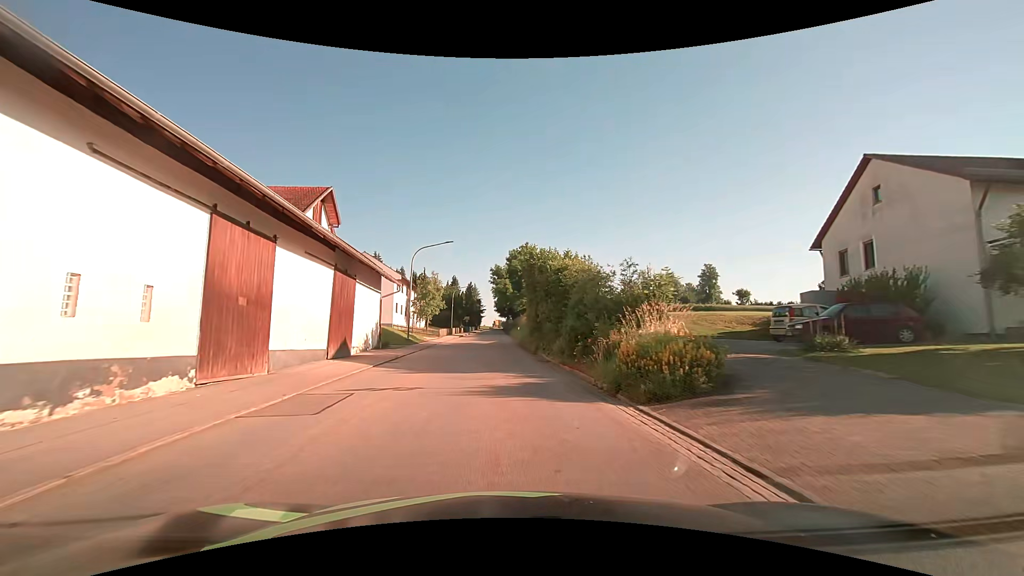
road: tertiary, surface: asphalt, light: Day
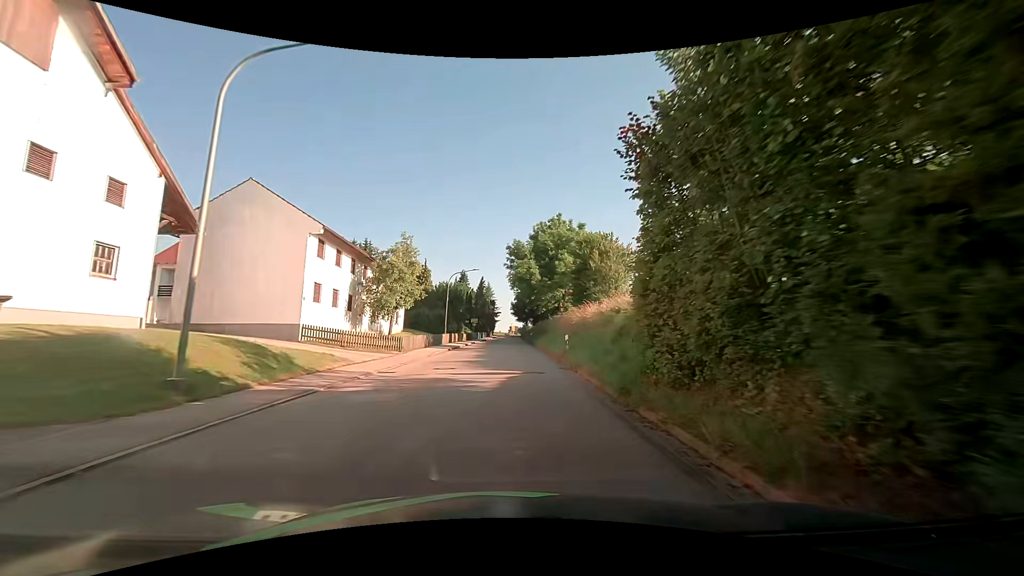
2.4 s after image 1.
(-0.8, +27.6) m; -2°
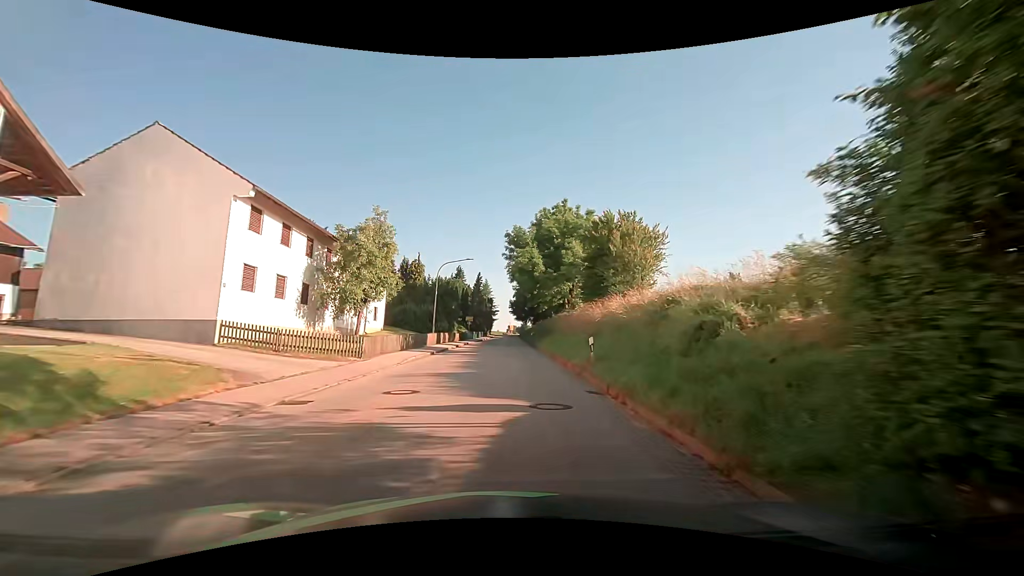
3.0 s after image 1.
(0.0, +7.0) m; +1°
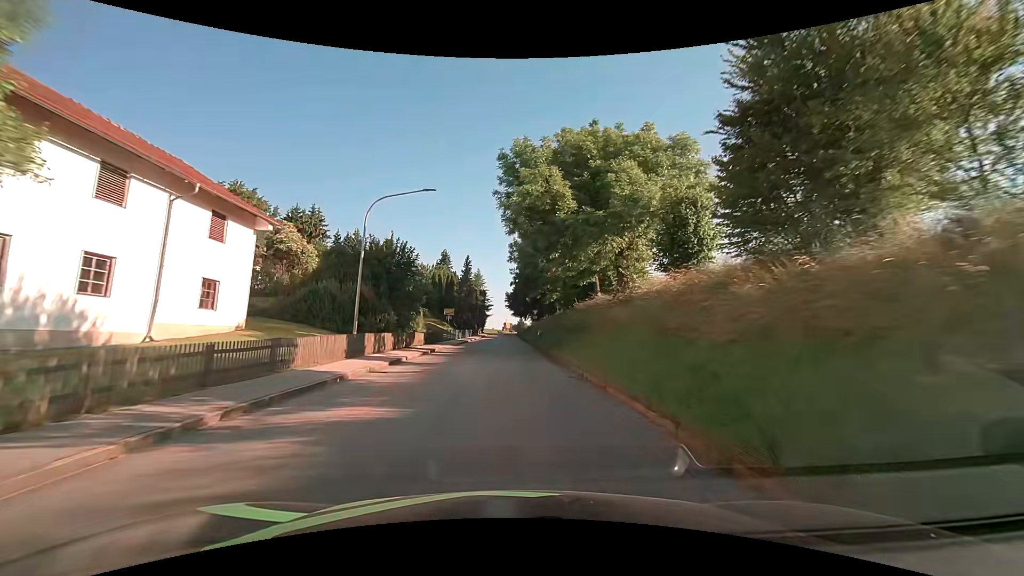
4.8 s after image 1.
(0.0, +21.3) m; 0°
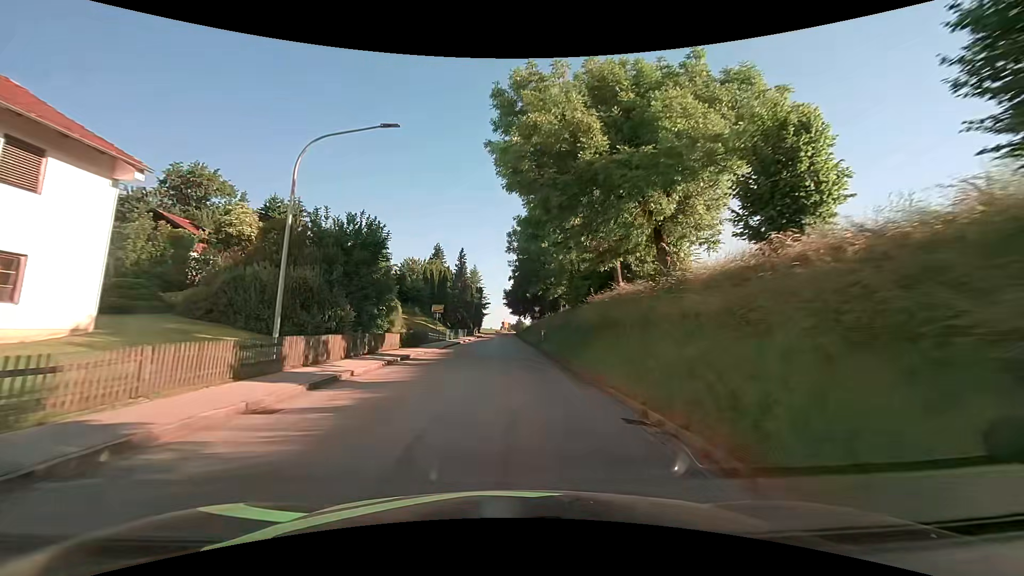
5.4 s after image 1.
(0.0, +7.2) m; 0°
(0, +10) (0, +20) (0, +30) (0, +40) (0, +50) (0, +60) (0, +70) (0, +80) (0, +90) (0, +100) m
